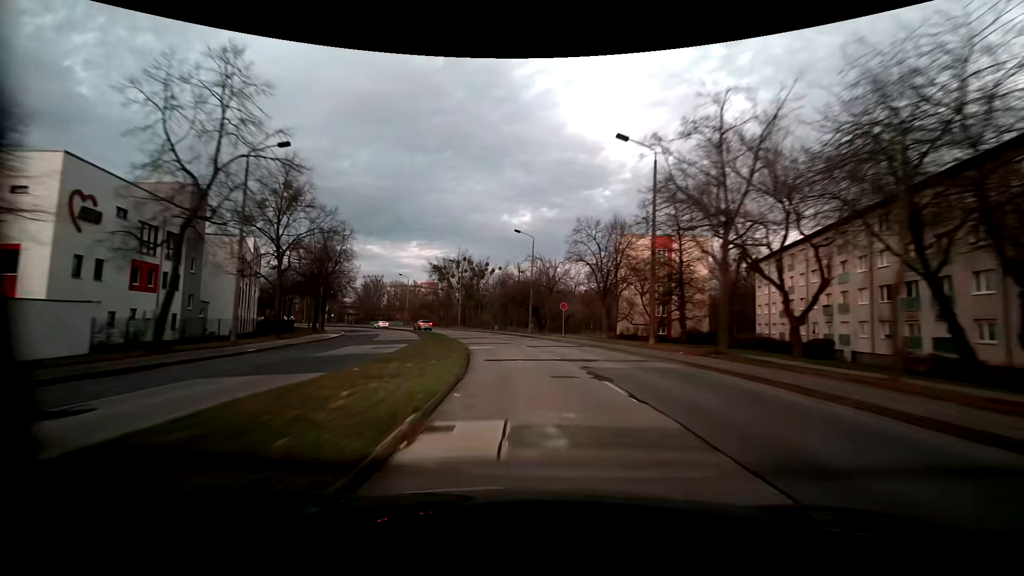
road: tertiary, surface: concrete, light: Dusk
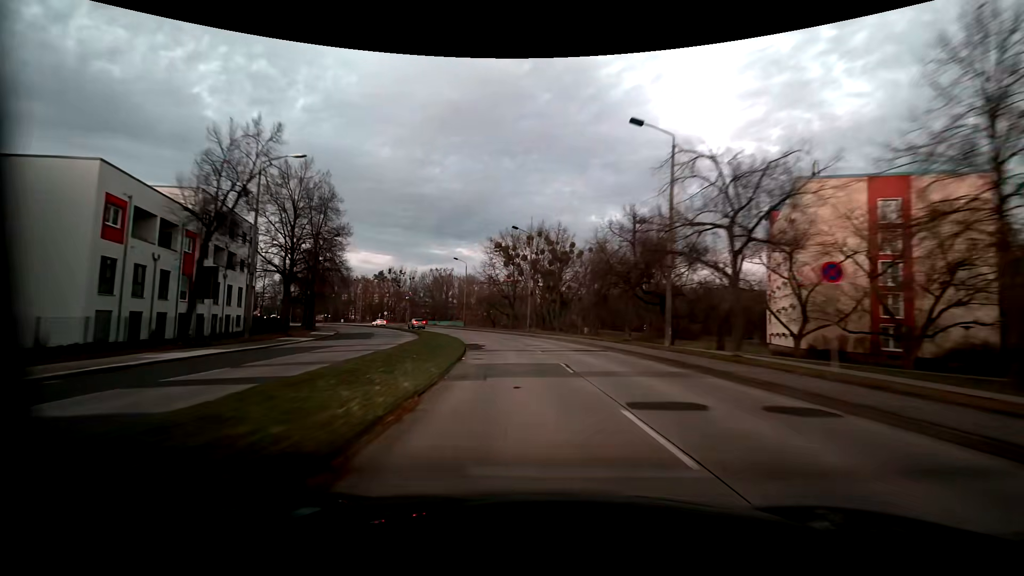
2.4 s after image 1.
(-2.5, +30.5) m; -10°
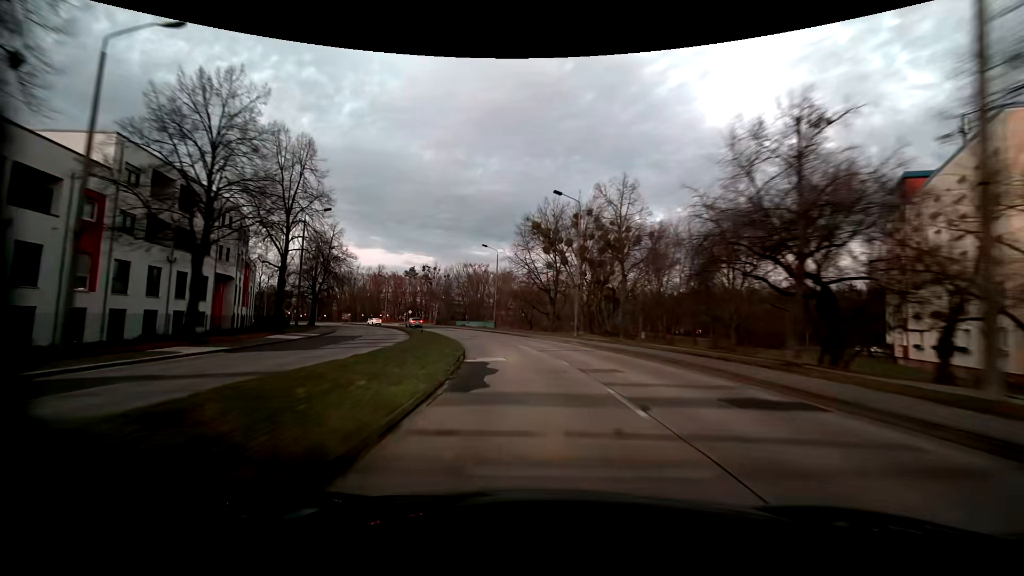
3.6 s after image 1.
(-0.6, +15.1) m; -4°
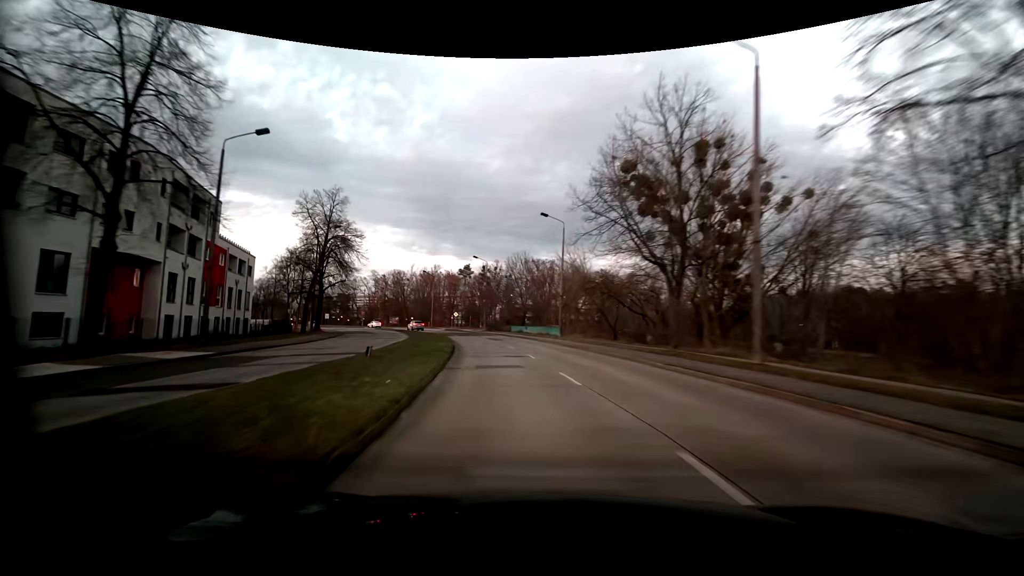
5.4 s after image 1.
(-1.4, +22.4) m; -8°
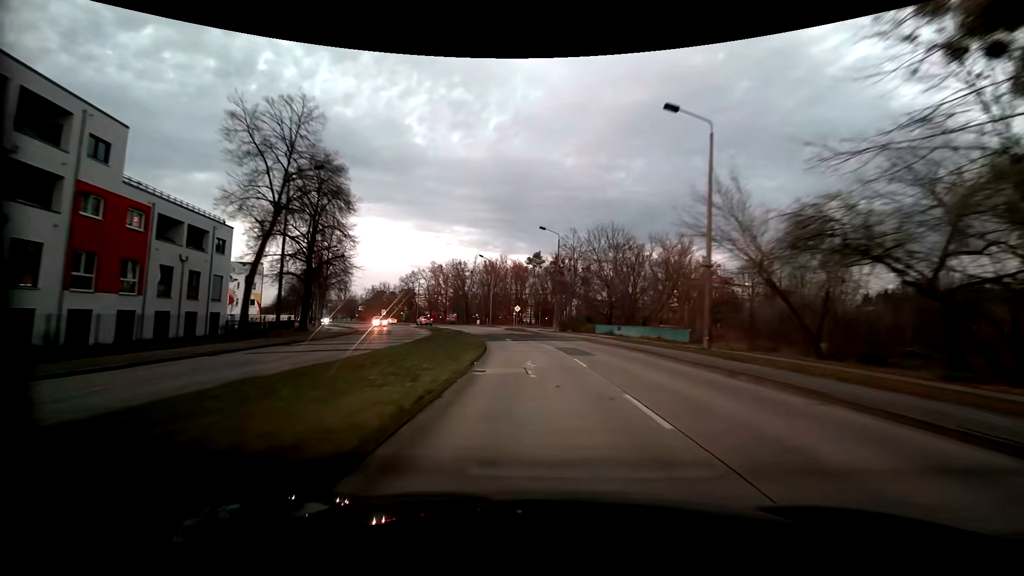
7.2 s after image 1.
(-1.9, +22.3) m; -8°
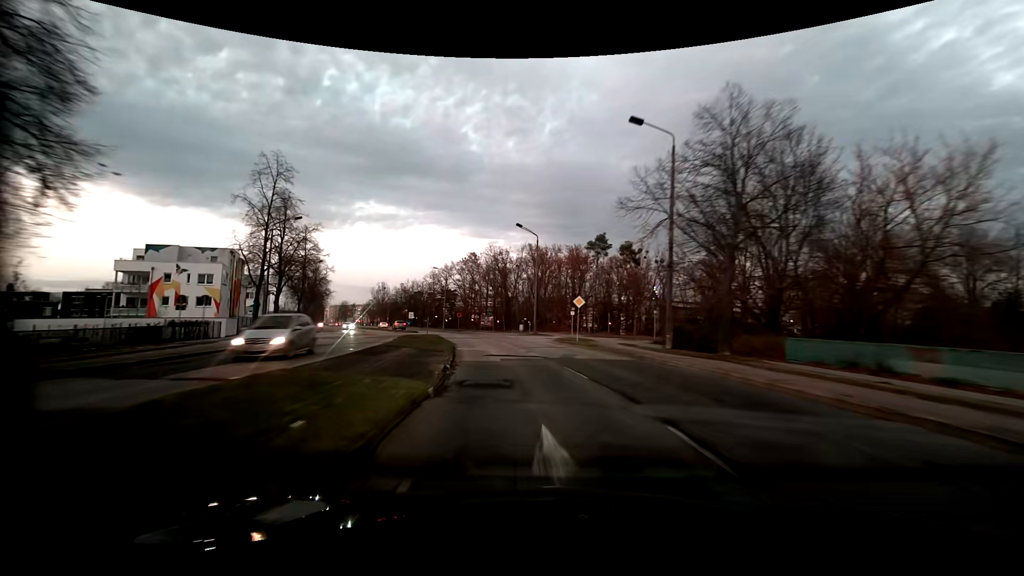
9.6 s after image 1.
(-1.5, +30.0) m; -7°
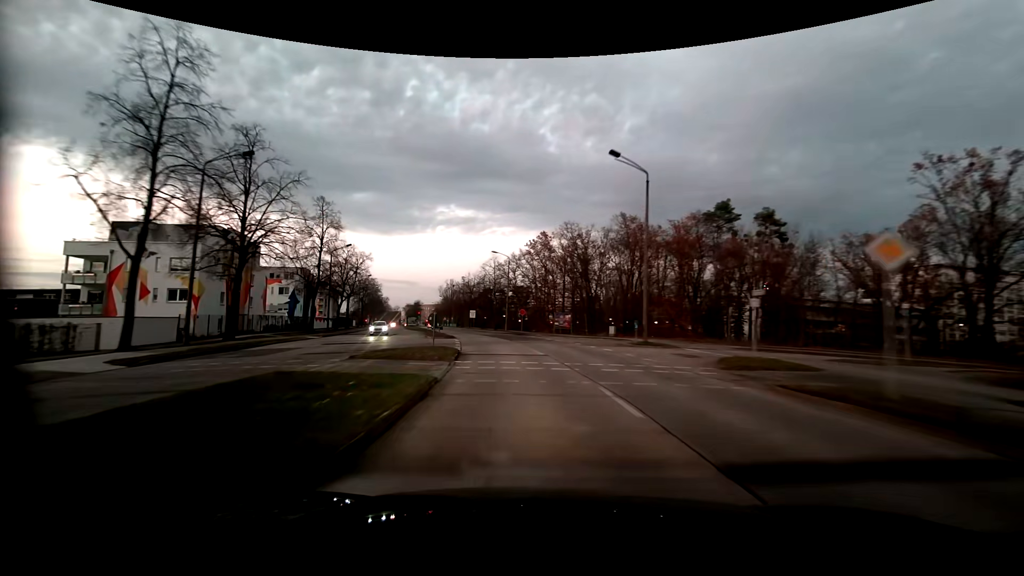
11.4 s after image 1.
(-1.7, +22.8) m; -9°
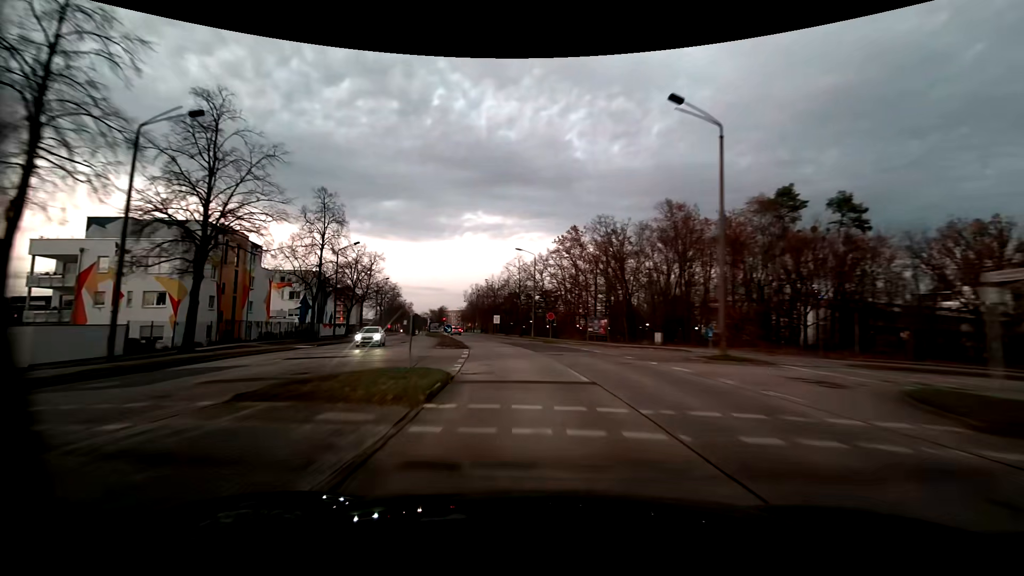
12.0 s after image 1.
(-0.2, +7.6) m; -3°
(0, +10) (-1, +20) (-2, +30) (-4, +40) (-6, +50) (-8, +59) (-10, +69) (-12, +79) (-14, +89) (-16, +99) m
